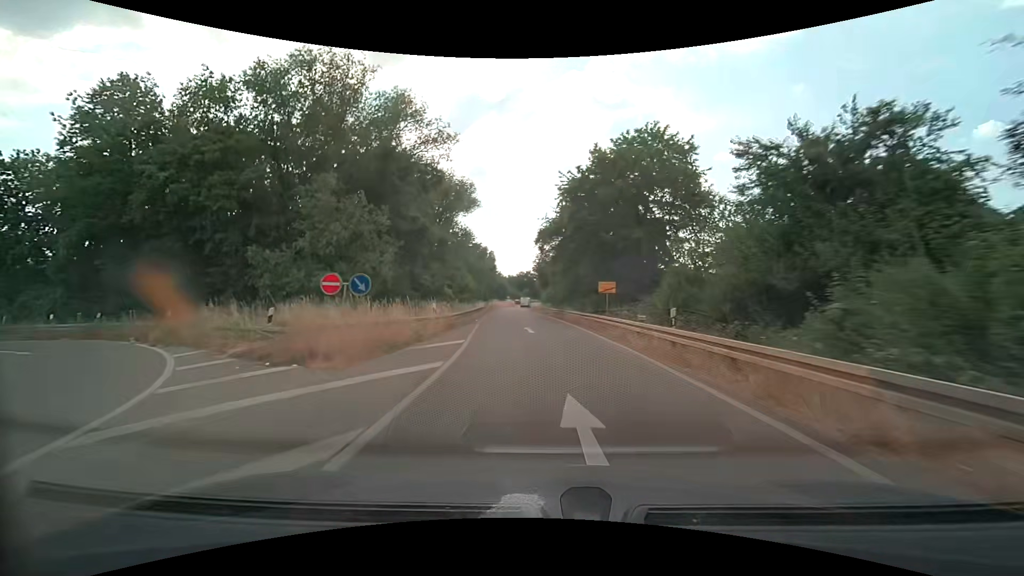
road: trunk_link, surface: asphalt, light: Day
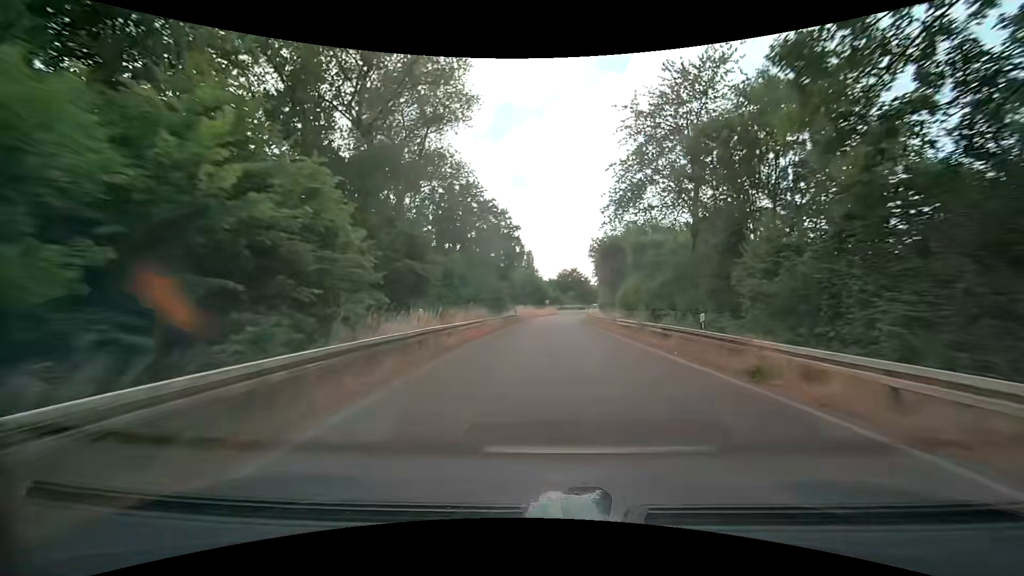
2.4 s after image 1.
(-2.7, +42.4) m; -5°
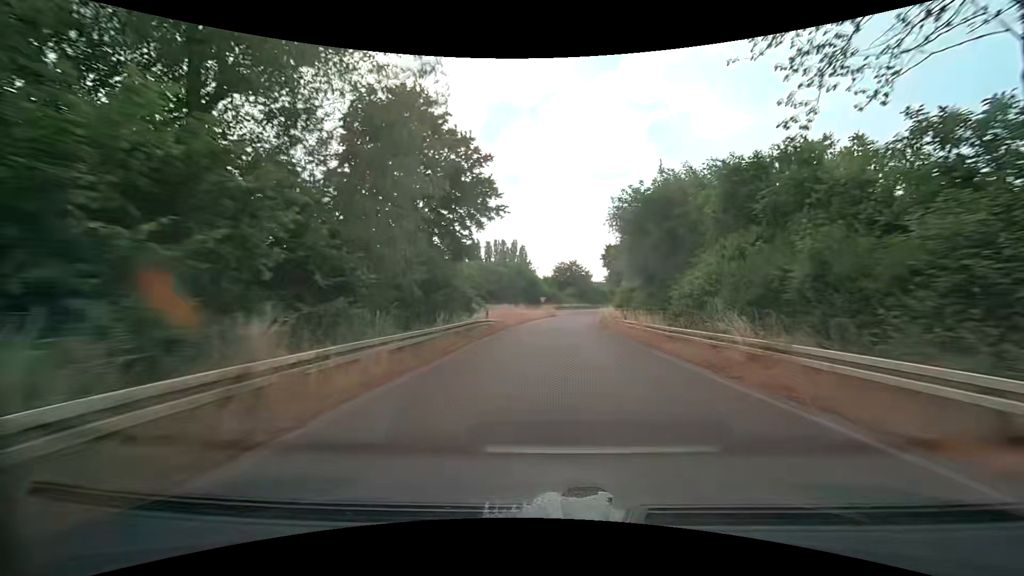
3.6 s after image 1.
(0.0, +21.9) m; +1°
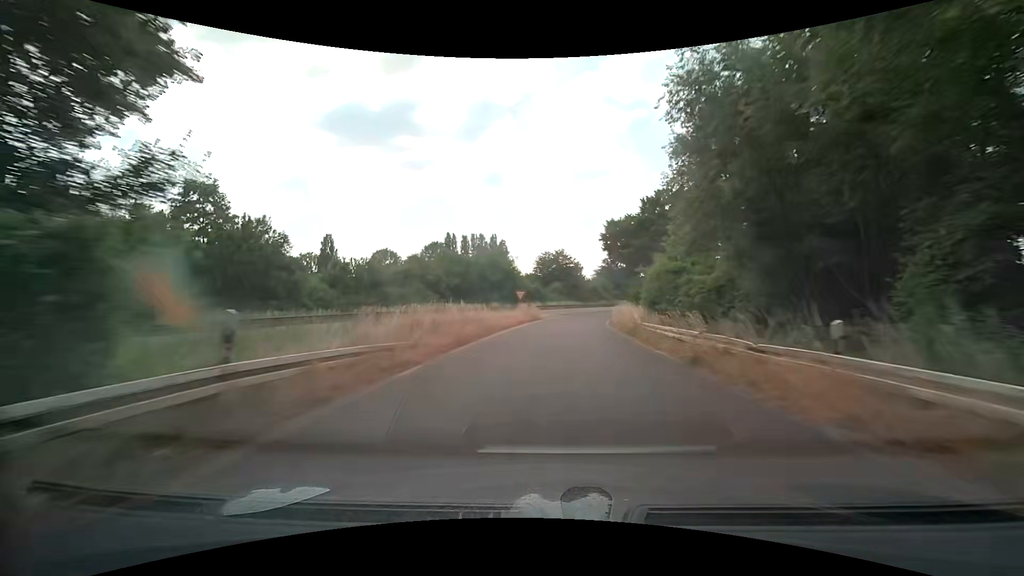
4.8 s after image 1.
(+0.3, +22.1) m; +2°
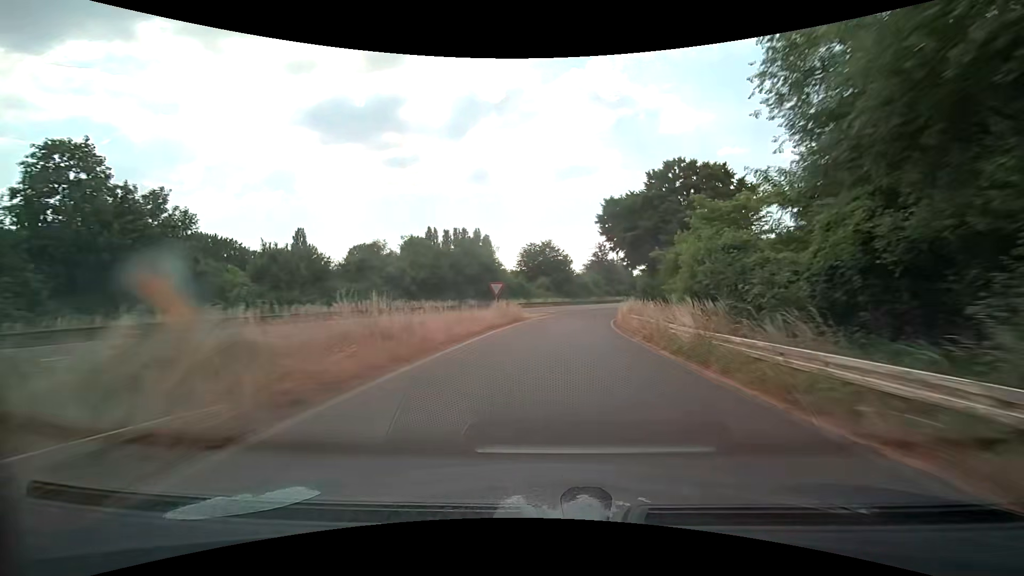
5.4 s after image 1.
(+0.1, +11.0) m; +1°
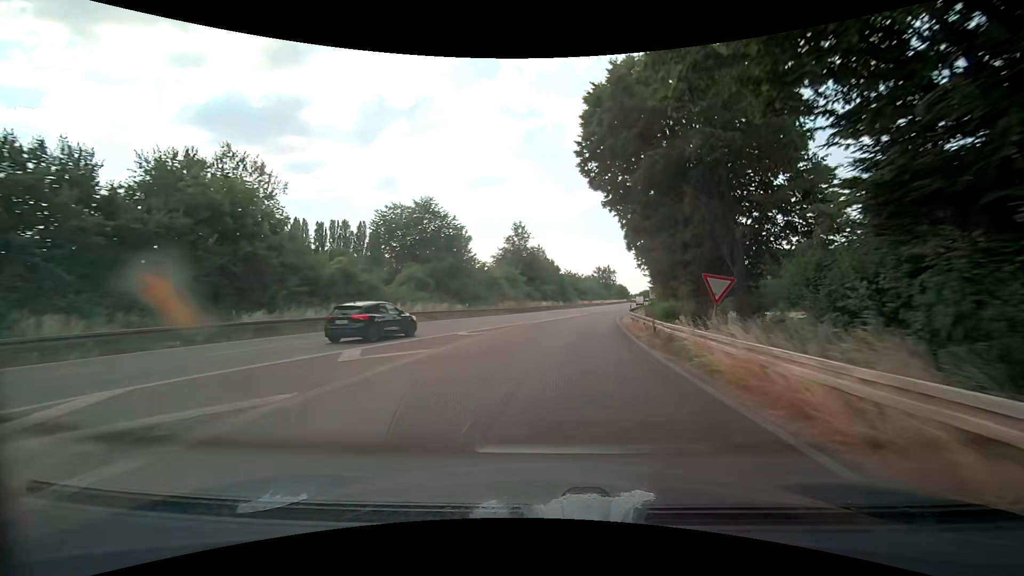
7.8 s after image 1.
(+3.7, +43.5) m; +11°
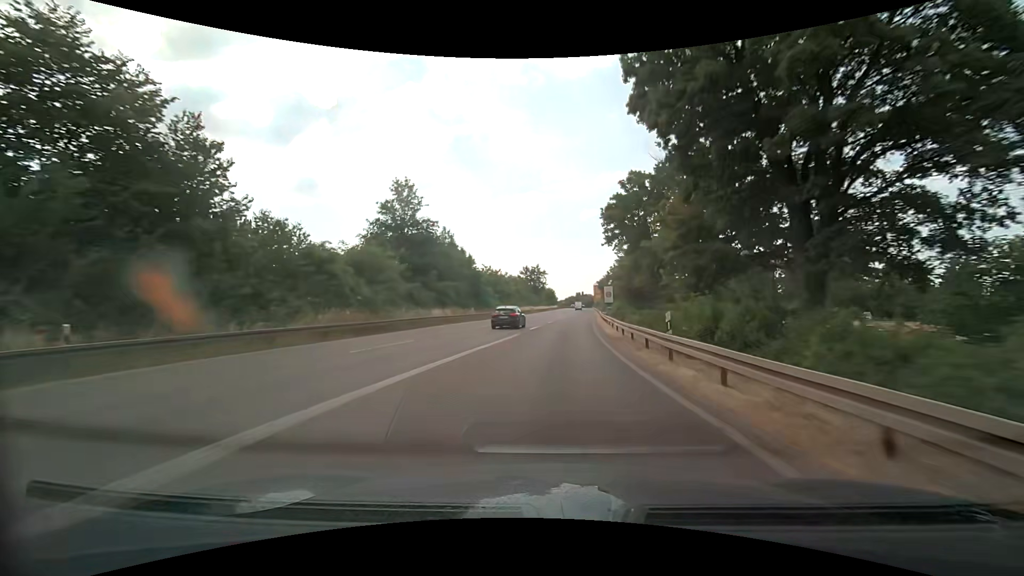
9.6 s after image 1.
(+2.5, +33.4) m; +8°
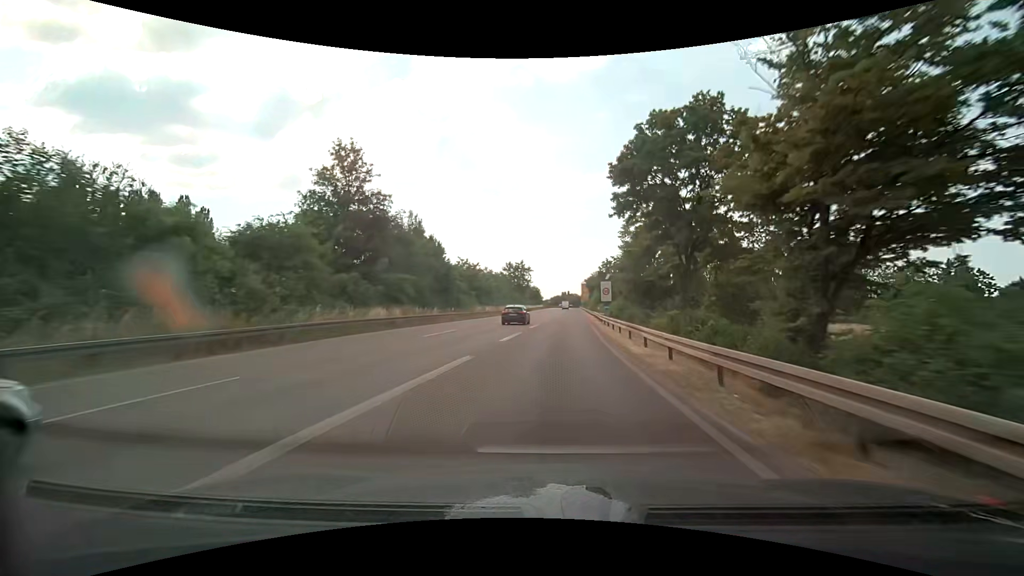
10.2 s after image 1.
(+0.2, +11.8) m; +2°
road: trunk
(0, +10) (0, +20) (+1, +30) (+1, +40) (+1, +50) (+2, +60) (+2, +70) (+2, +80) (+3, +90) (+3, +100) m
